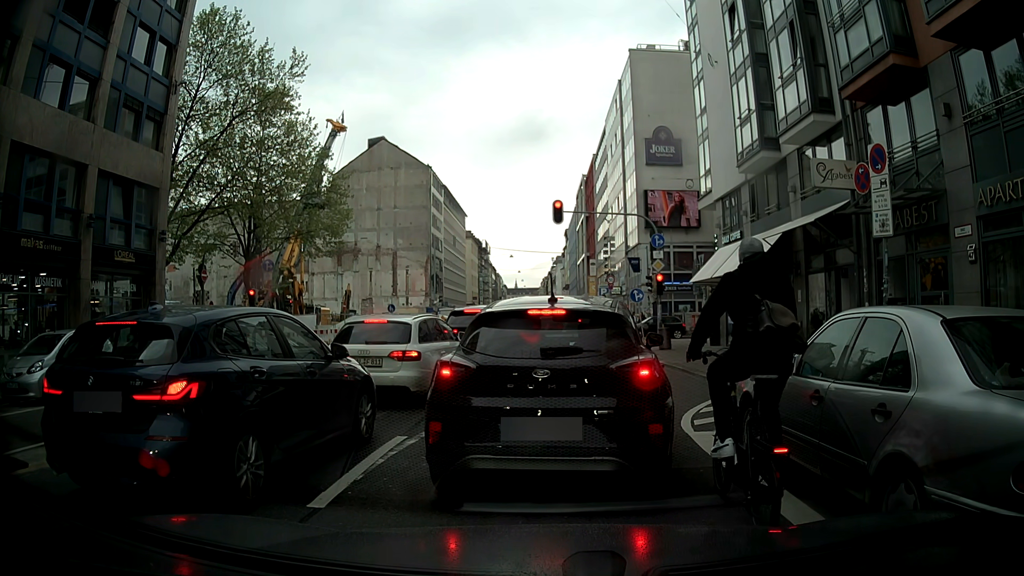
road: secondary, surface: asphalt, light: Day
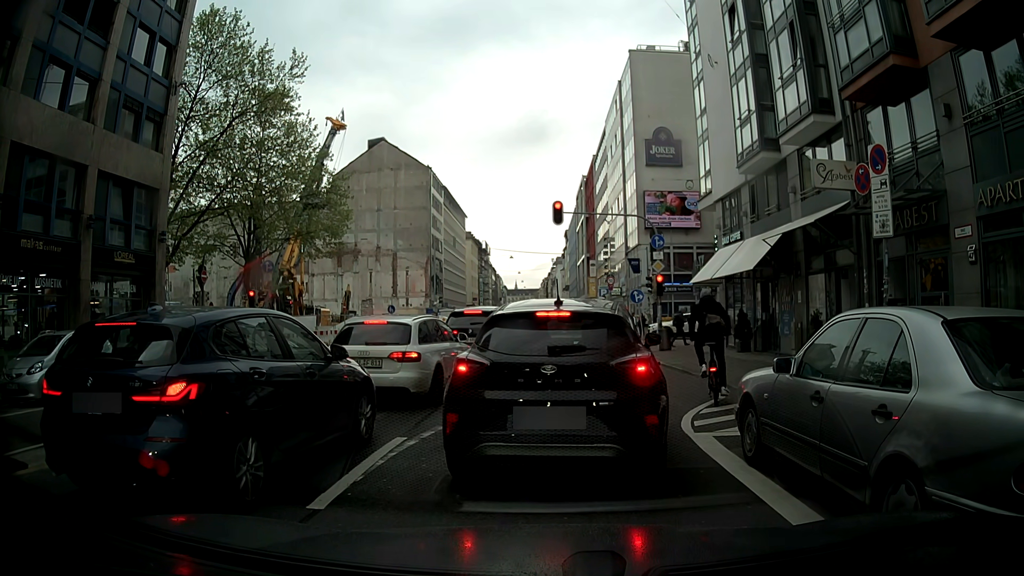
(0.0, 0.0) m; 0°
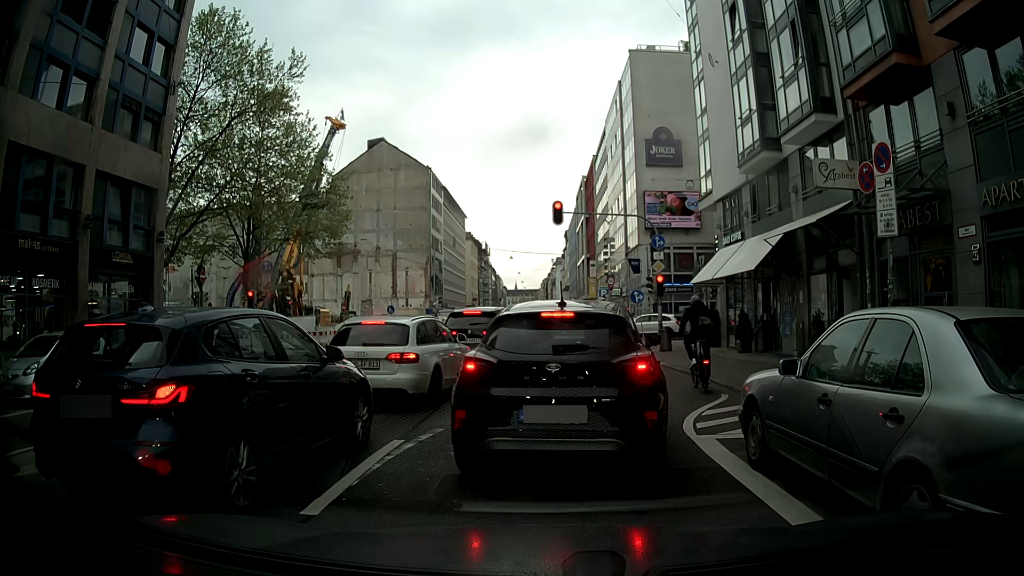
(0.0, +0.1) m; 0°
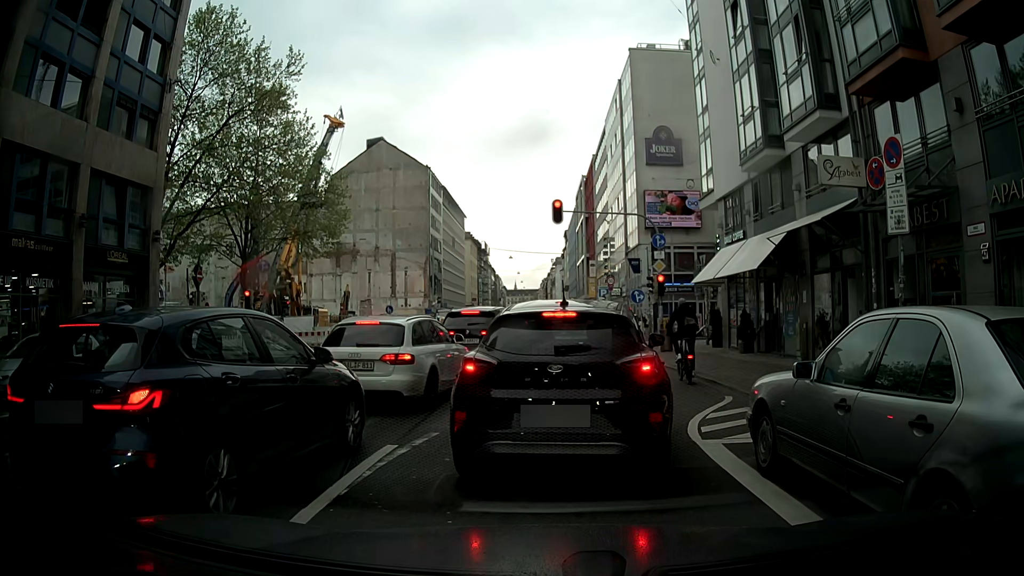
(0.0, +0.3) m; 0°
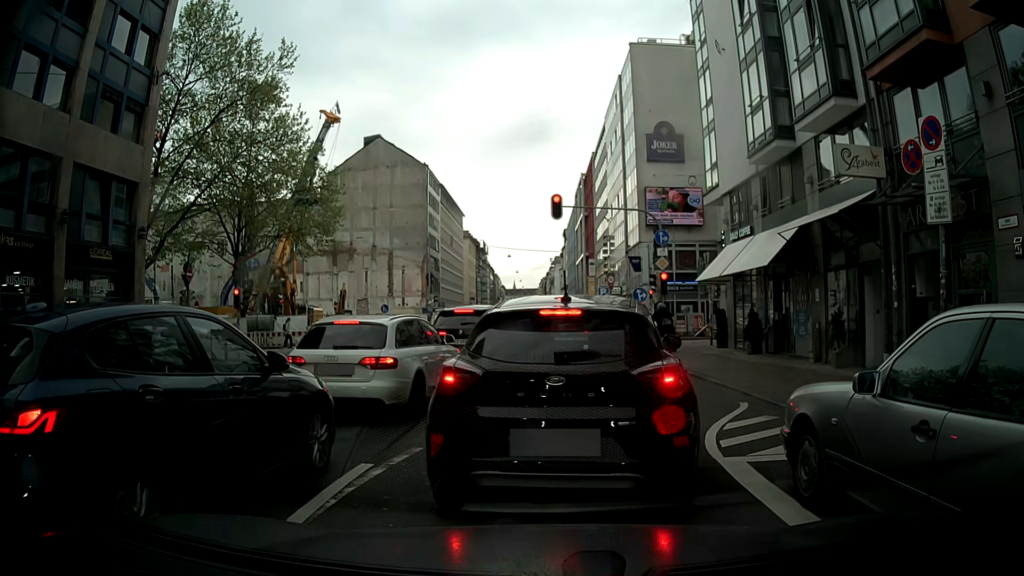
(0.0, +1.0) m; 0°
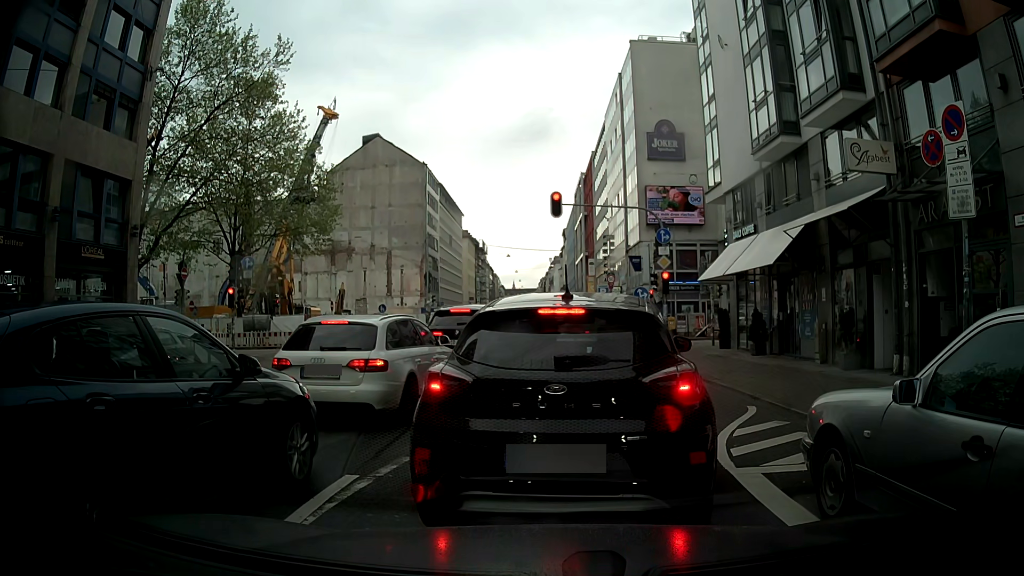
(0.0, +0.5) m; 0°
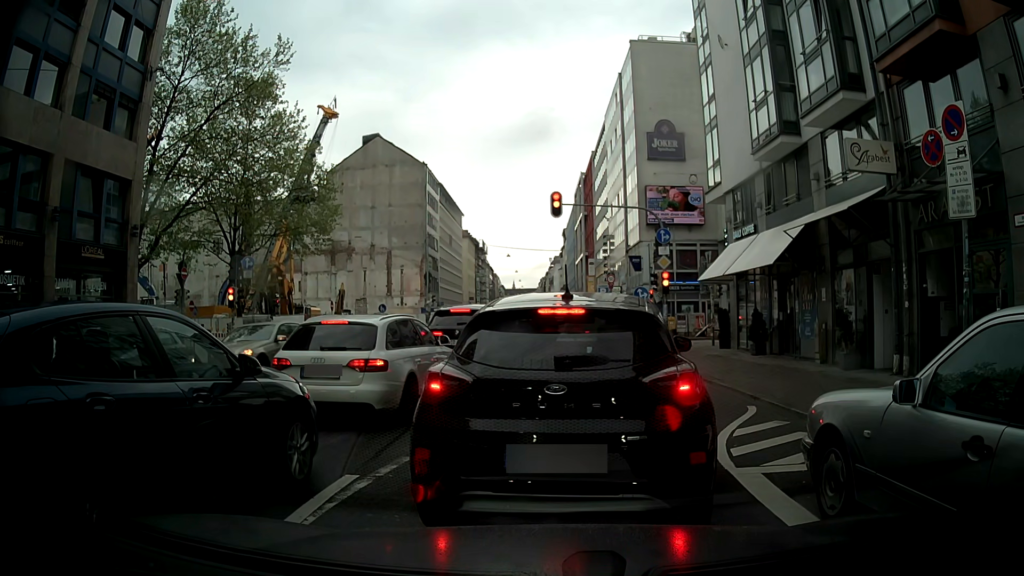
(0.0, 0.0) m; 0°
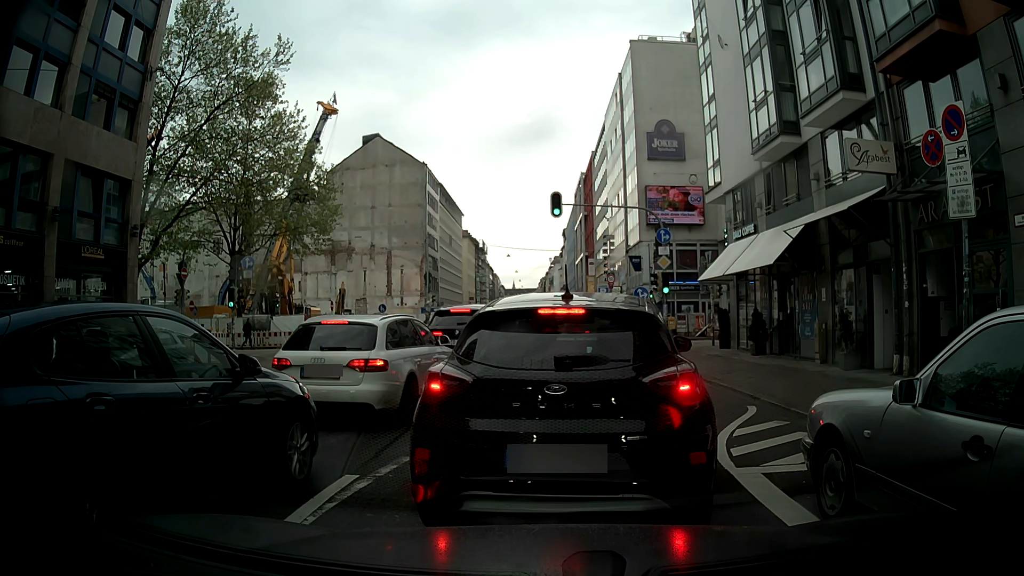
(0.0, 0.0) m; 0°
